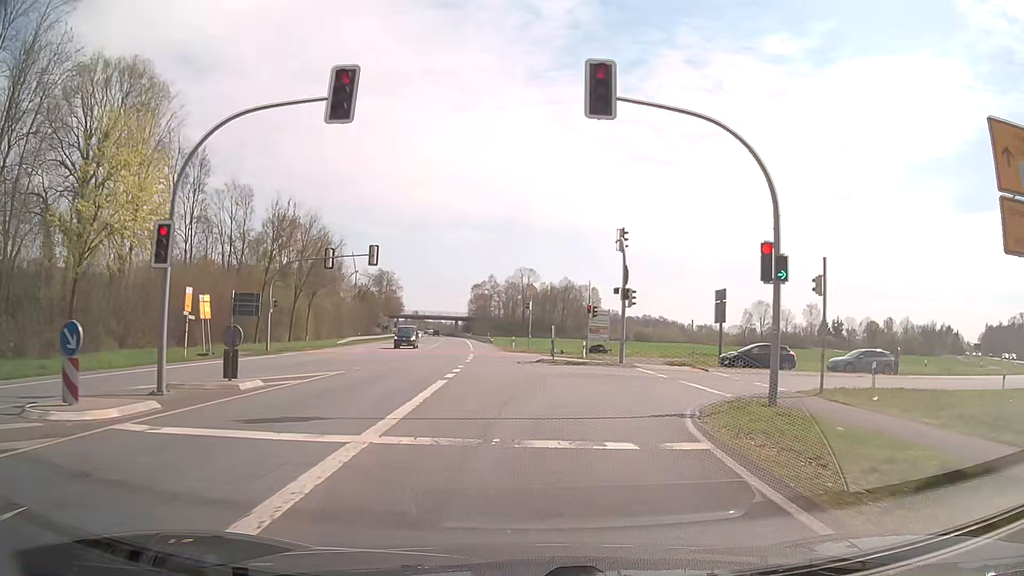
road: secondary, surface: asphalt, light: Day
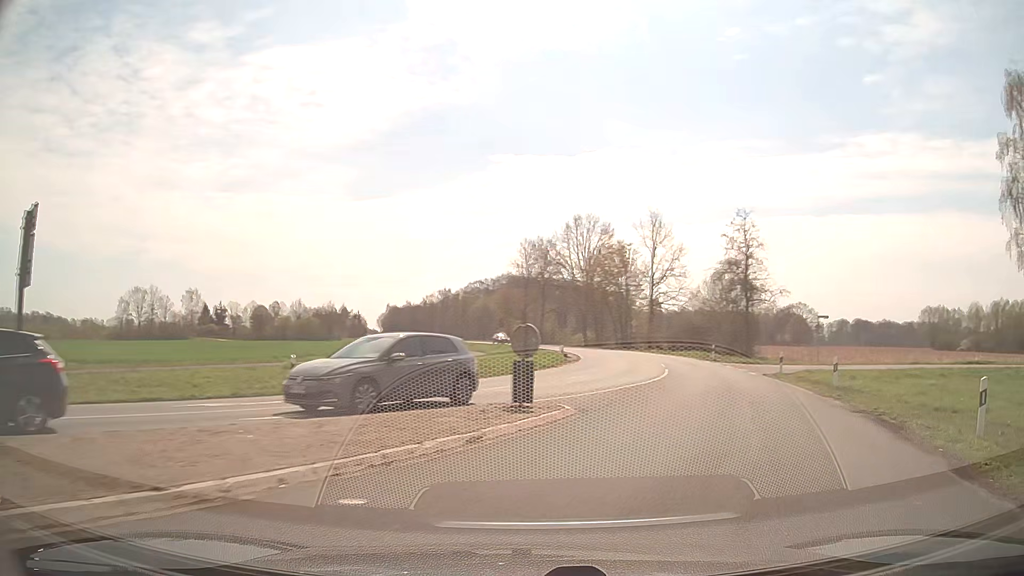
(+8.6, +24.6) m; +51°
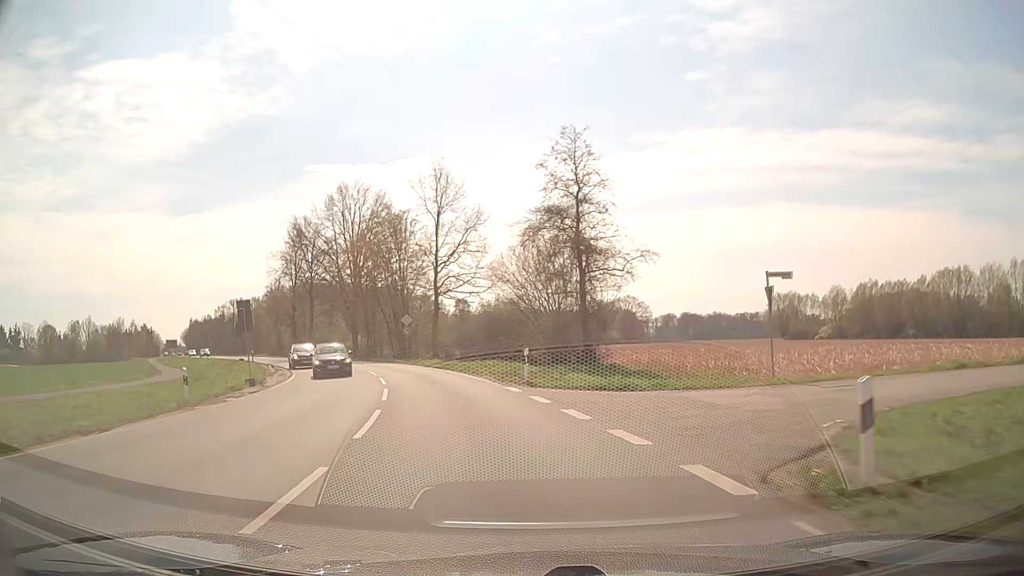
(+7.2, +23.7) m; +18°
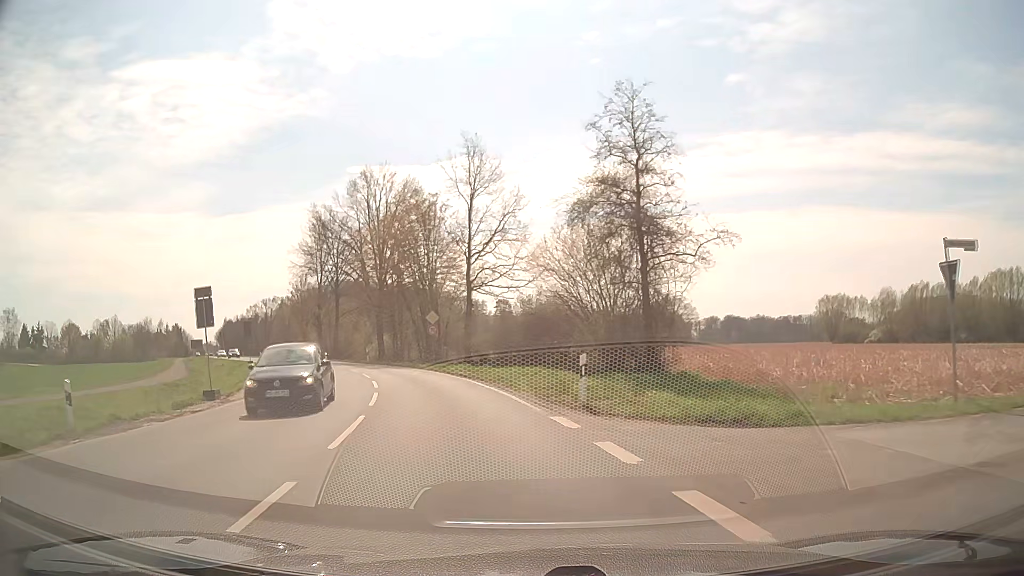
(-0.2, +7.3) m; -3°
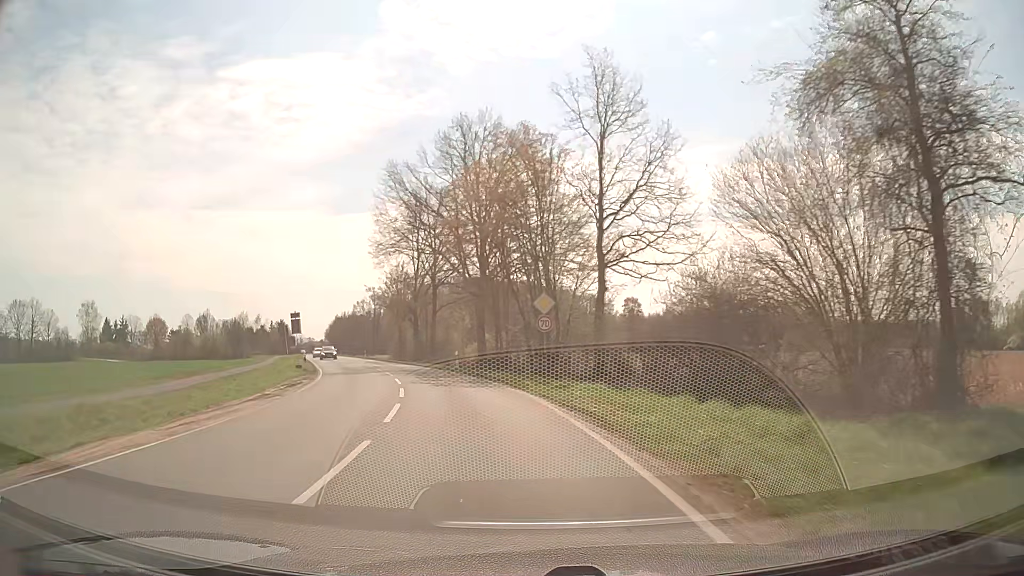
(-1.4, +15.2) m; -11°
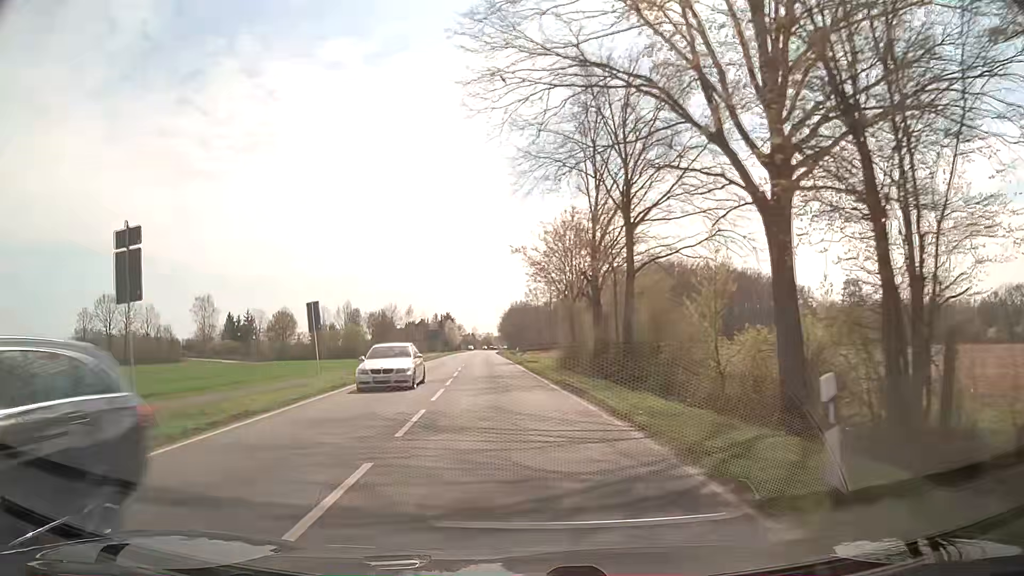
(-4.3, +32.2) m; -15°
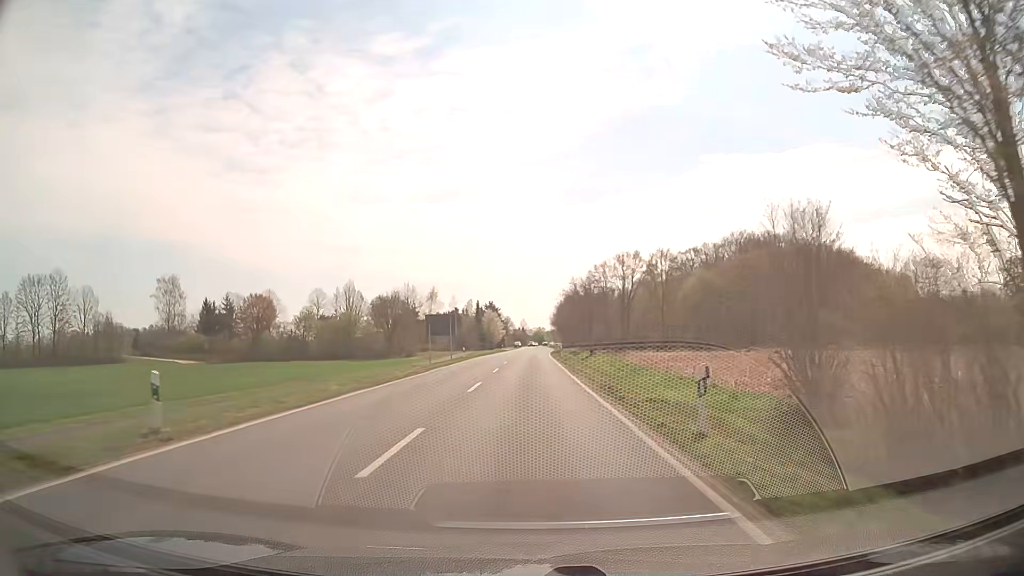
(-3.0, +46.5) m; -5°
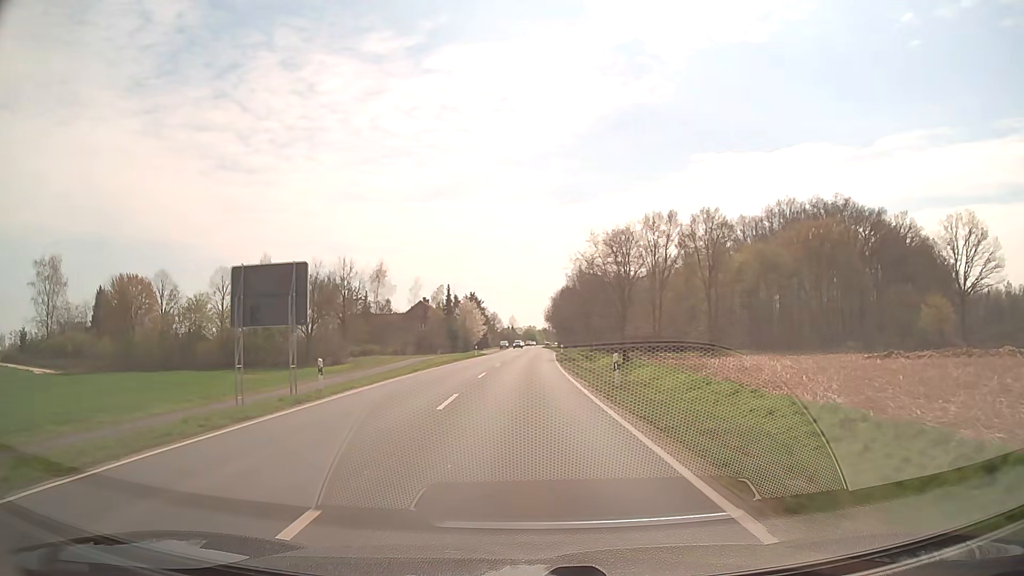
(0.0, +40.6) m; +1°
